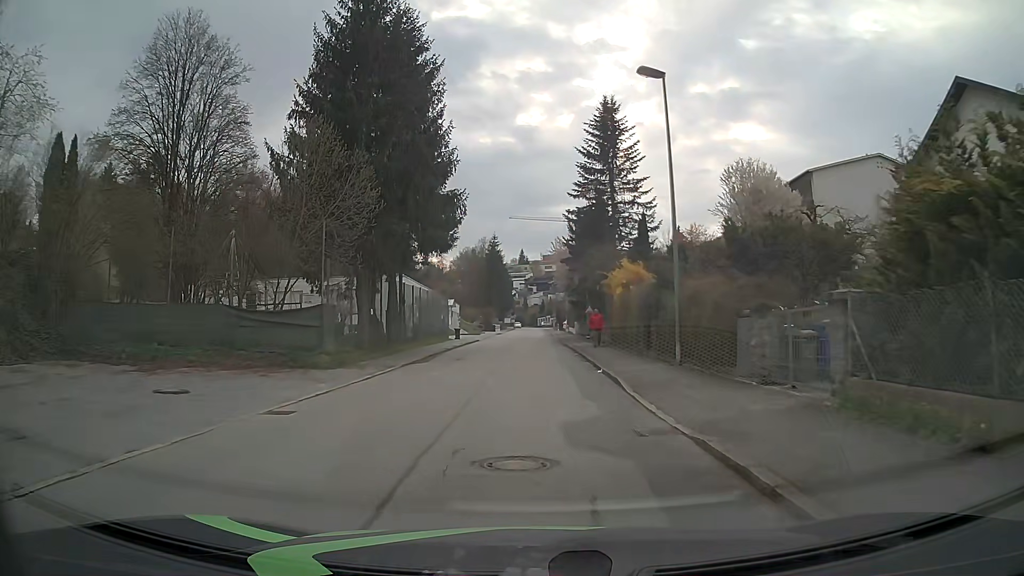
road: residential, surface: asphalt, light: Day
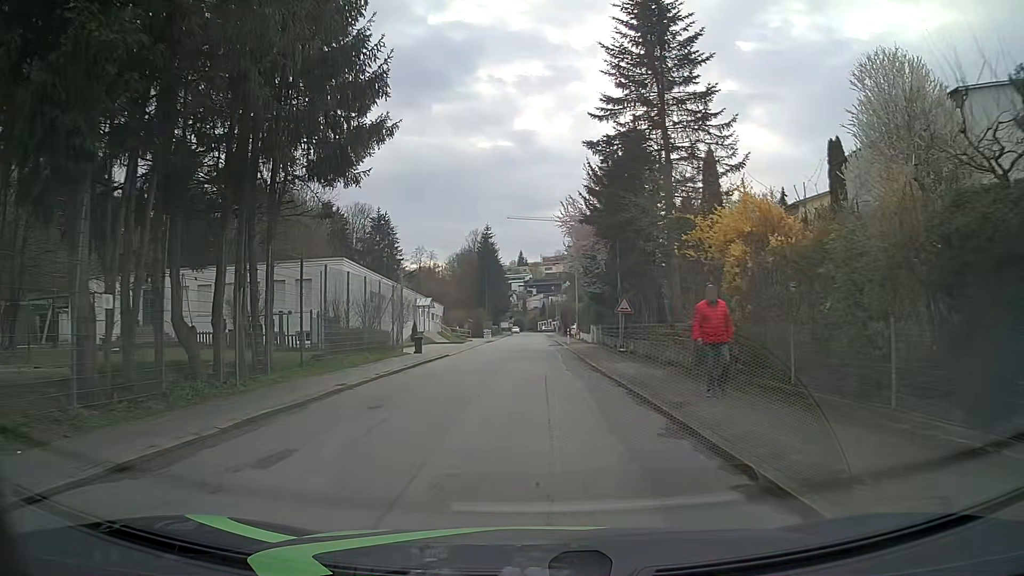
(0.0, +18.1) m; 0°
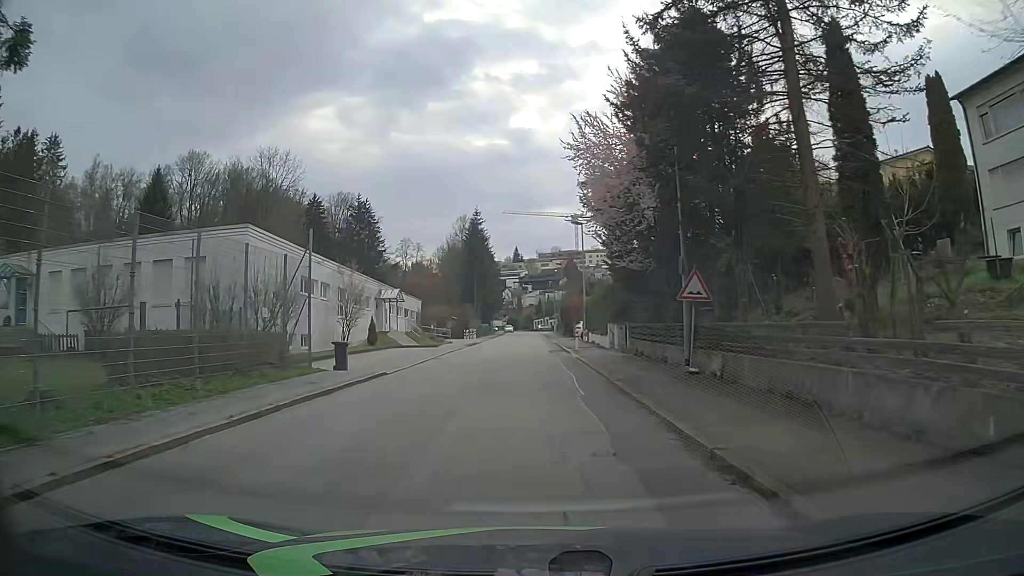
(0.0, +13.5) m; -1°
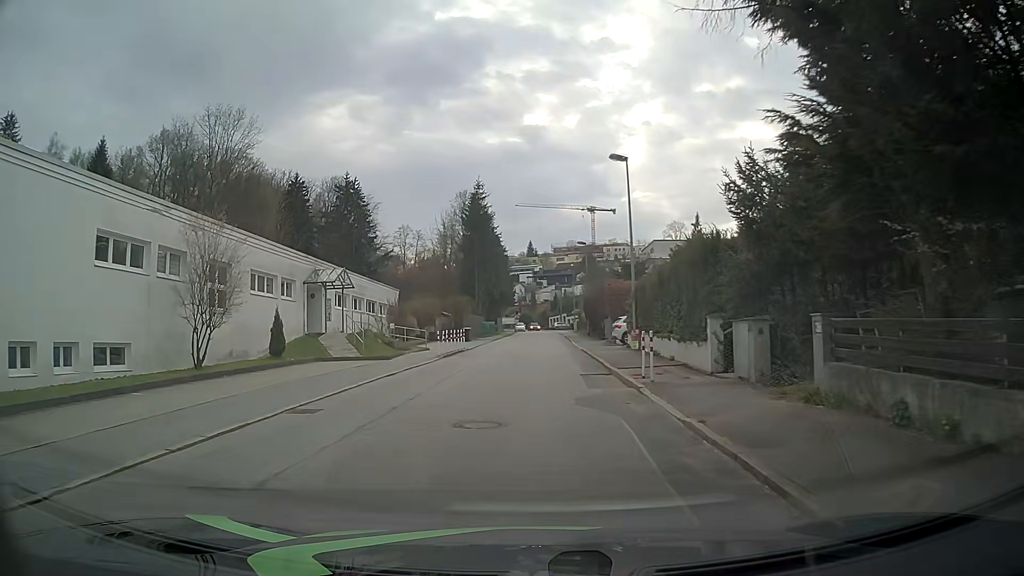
(+0.2, +18.0) m; 0°
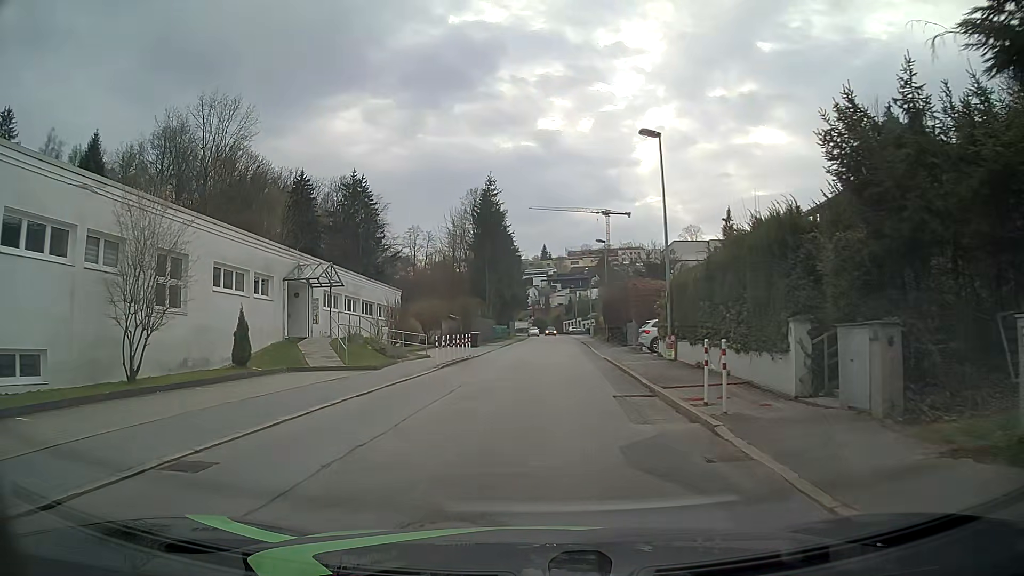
(-0.1, +4.5) m; 0°
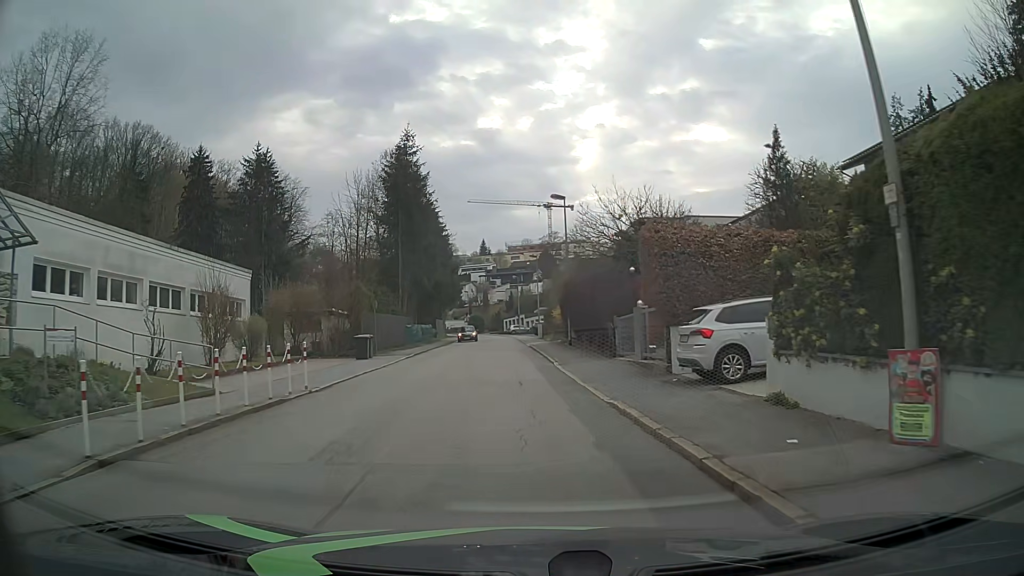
(+0.2, +18.0) m; +4°
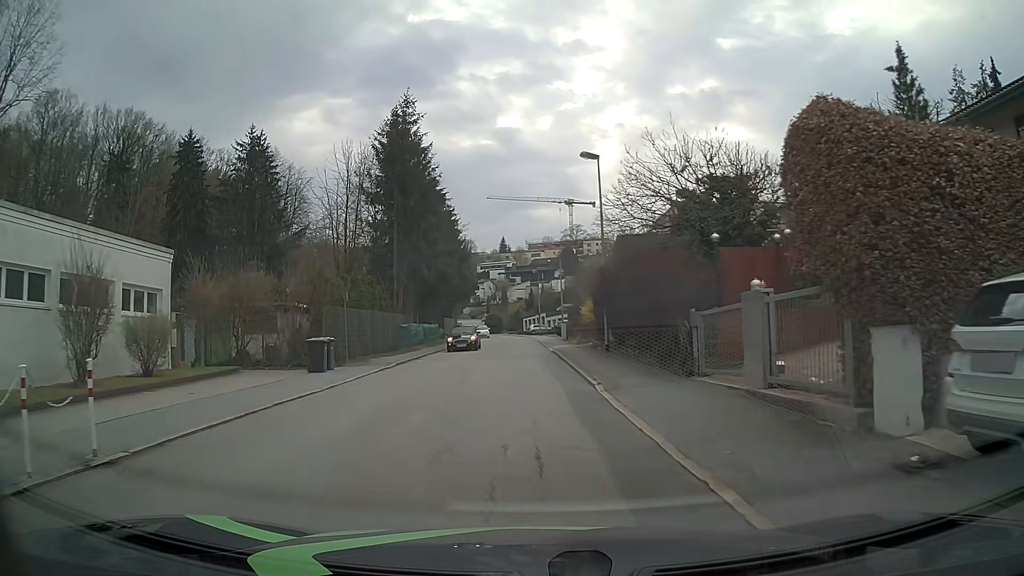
(-0.1, +9.0) m; -2°
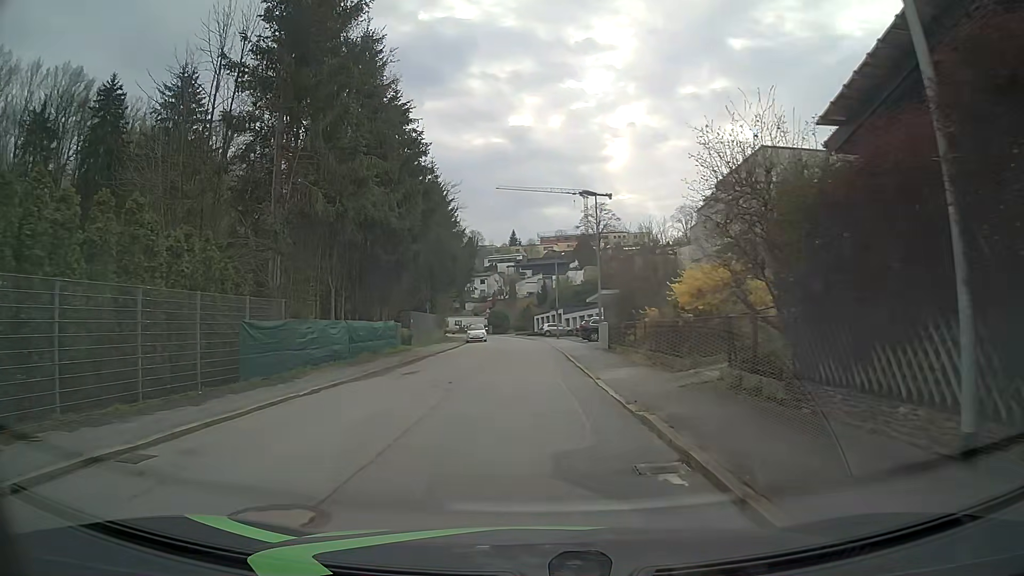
(-0.5, +22.5) m; -2°
(0, +10) (0, +20) (0, +30) (0, +40) (0, +50) (-1, +60) (-2, +70) (-4, +80) (-6, +89) (-10, +98) m
